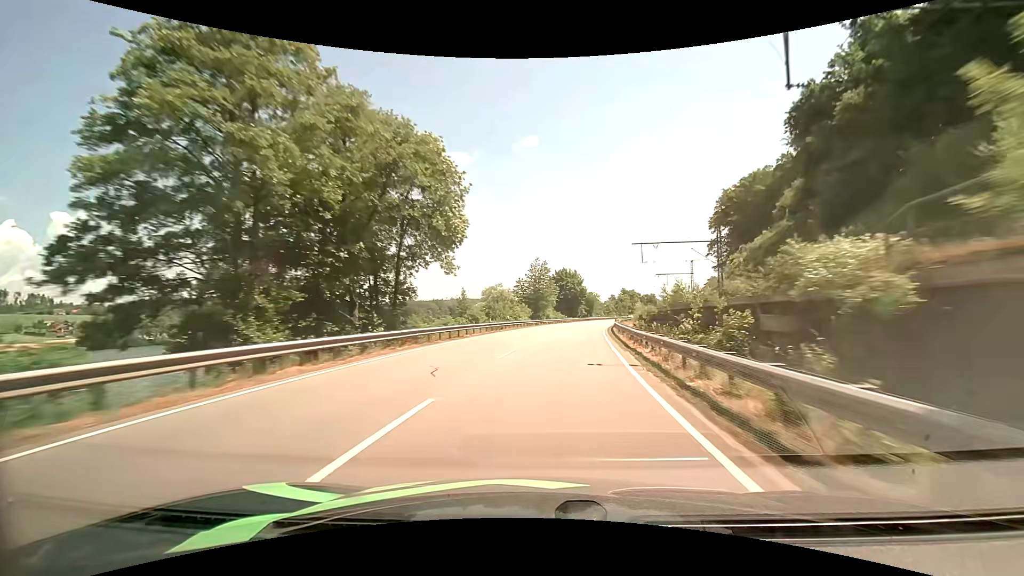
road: primary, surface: asphalt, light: Day
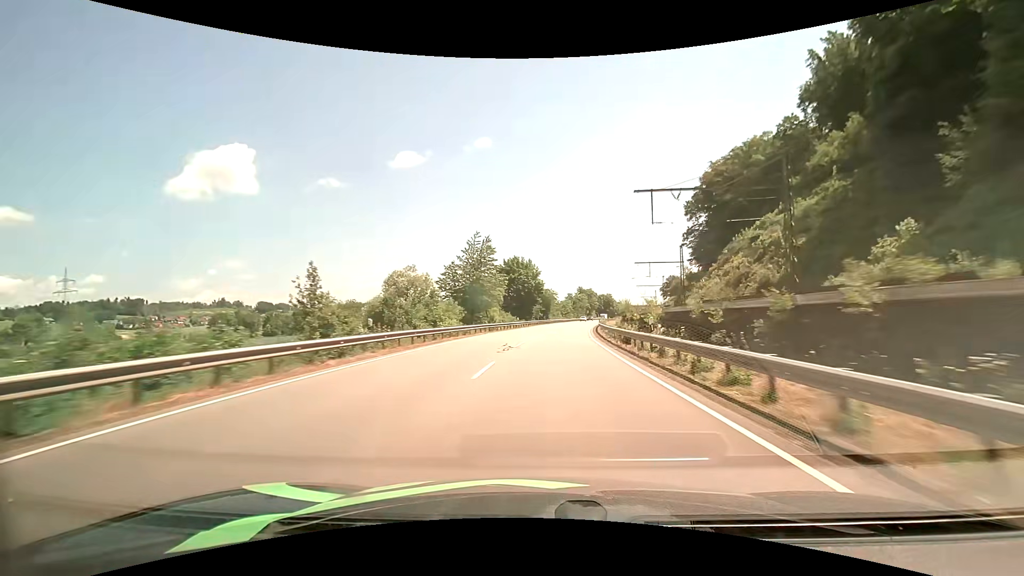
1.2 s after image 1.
(+1.6, +28.7) m; +6°
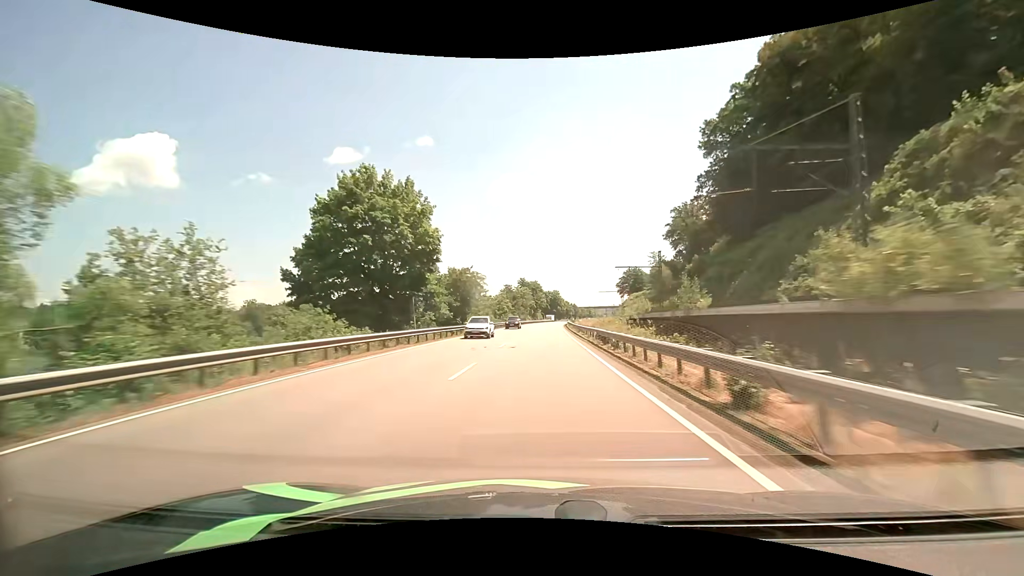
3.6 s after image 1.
(+4.0, +59.1) m; +7°
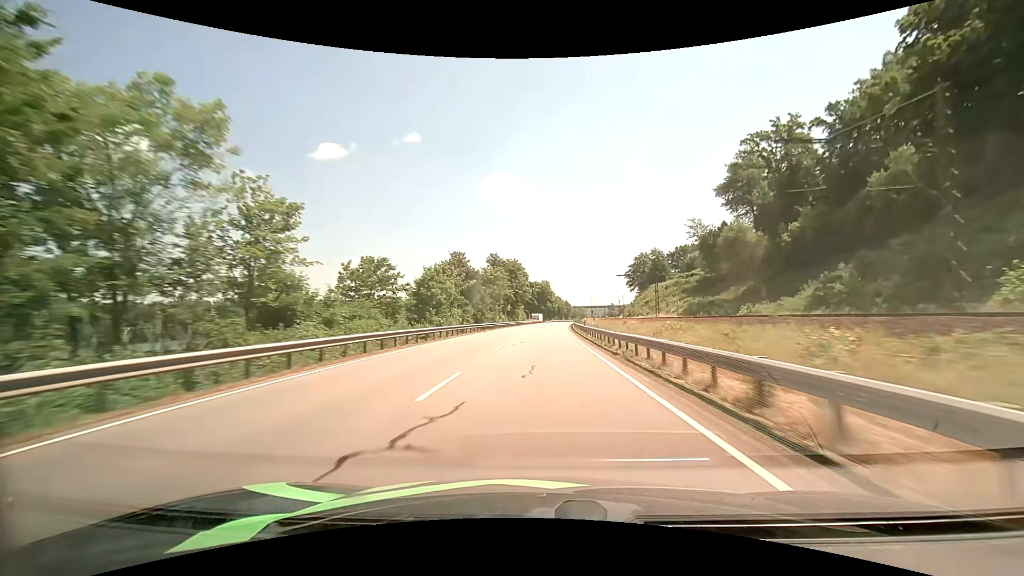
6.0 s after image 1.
(+0.9, +62.6) m; +1°
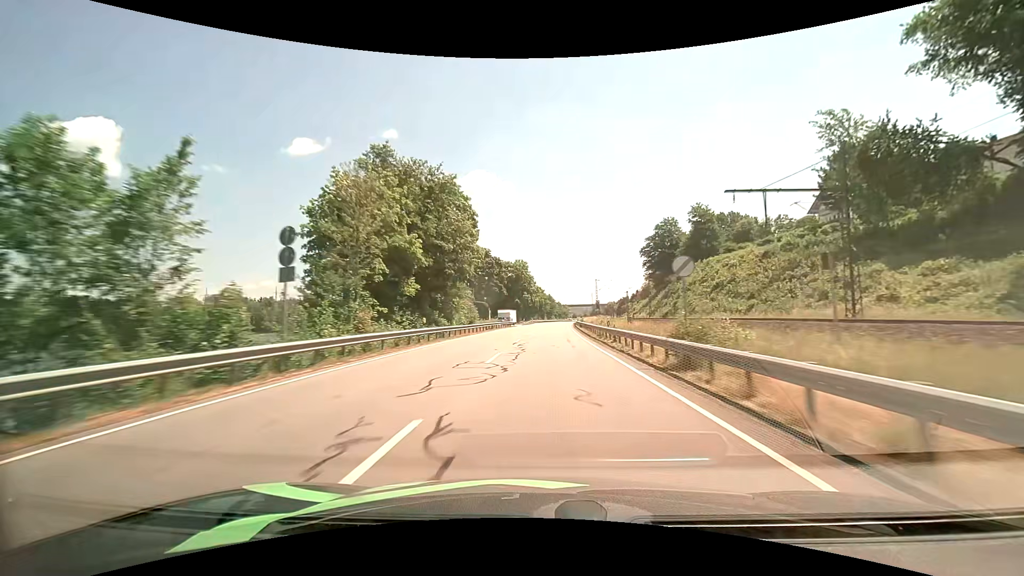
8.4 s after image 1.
(+1.5, +65.2) m; +2°
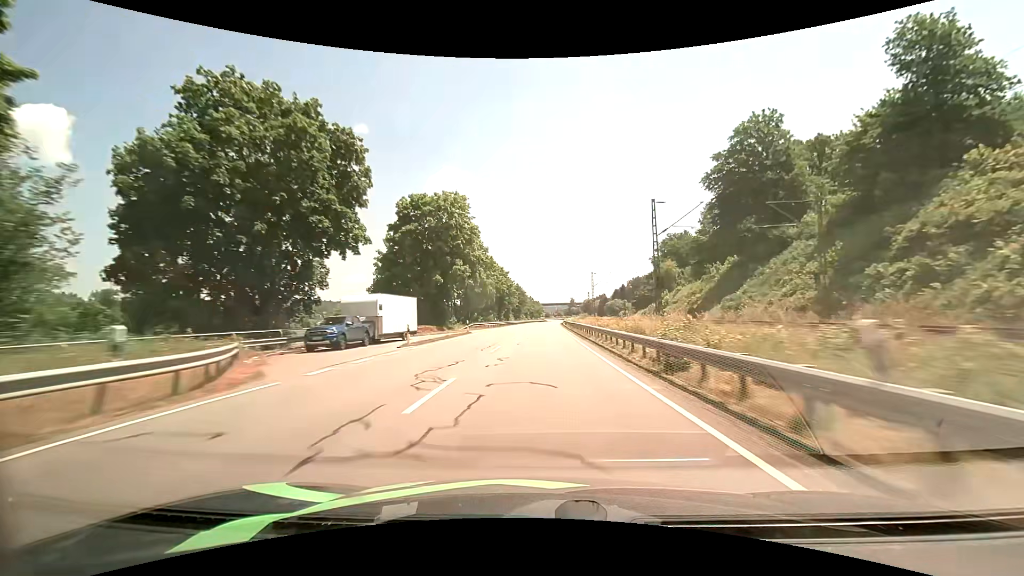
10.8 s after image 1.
(+2.2, +66.9) m; +4°
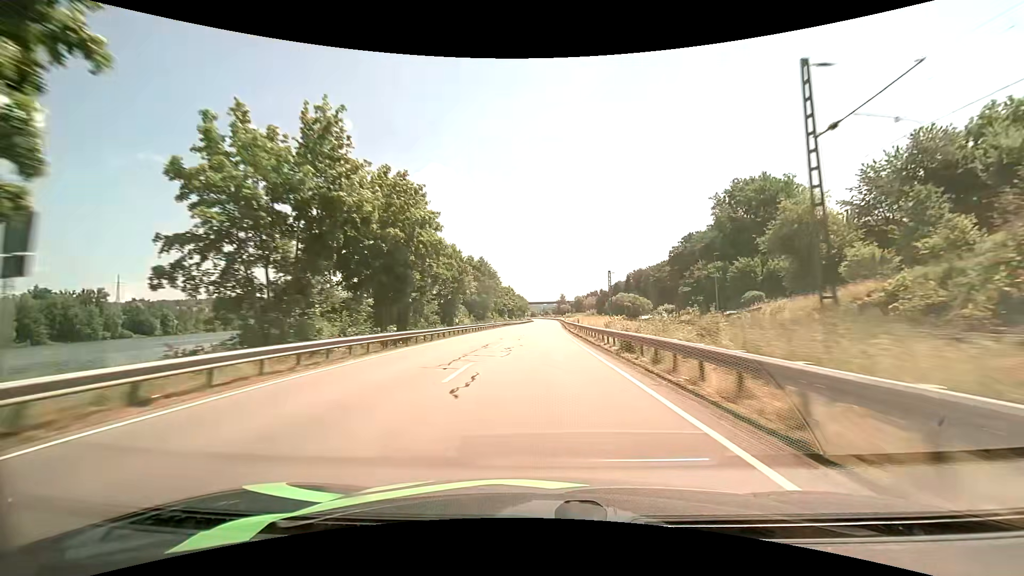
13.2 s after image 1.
(+0.9, +68.3) m; +2°
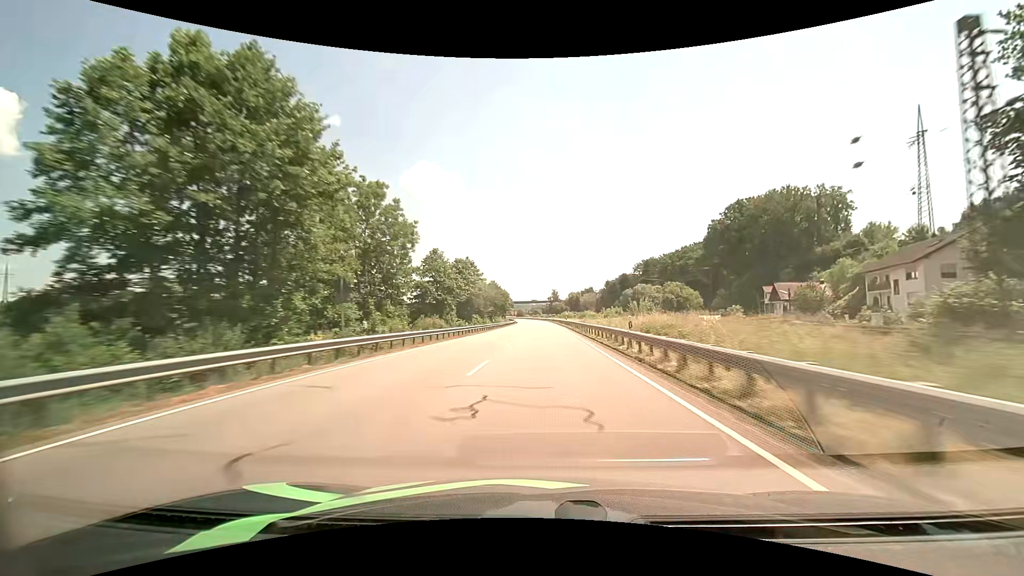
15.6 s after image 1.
(+0.7, +70.0) m; +1°
(0, +10) (0, +20) (0, +30) (0, +40) (0, +50) (0, +60) (0, +70) (0, +80) (0, +90) (0, +100) m
